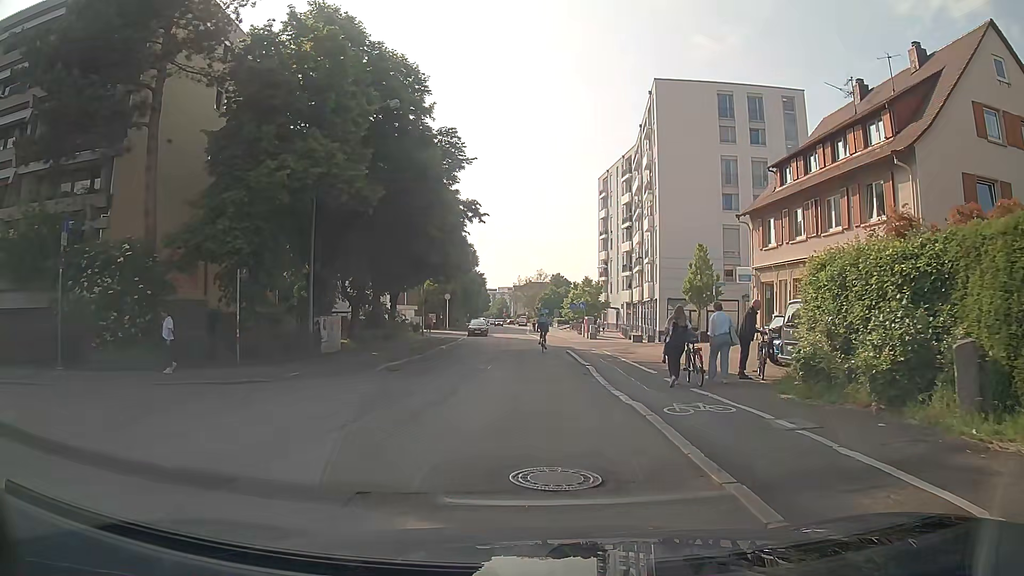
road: residential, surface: asphalt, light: Day
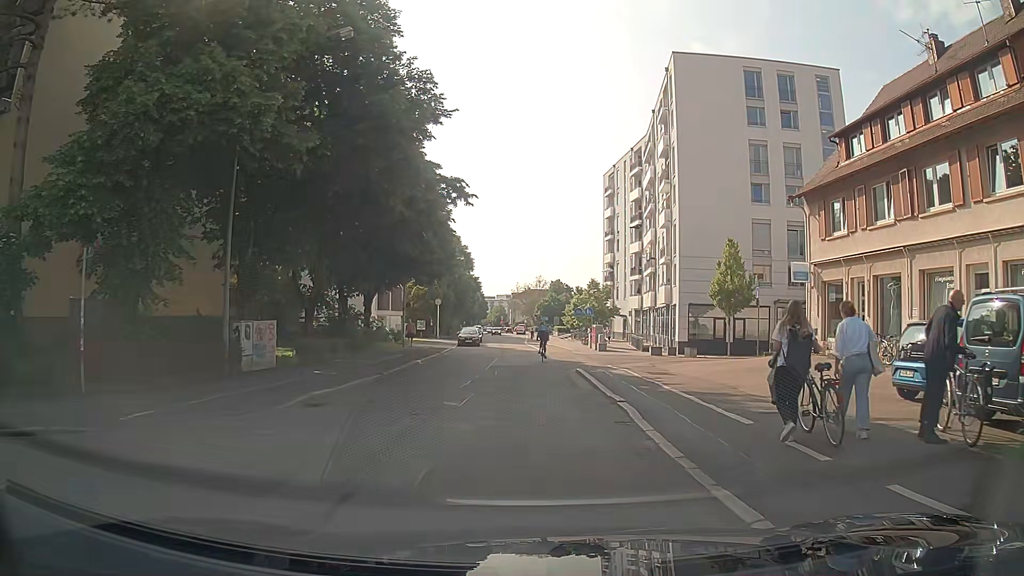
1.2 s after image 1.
(-0.1, +7.5) m; -1°
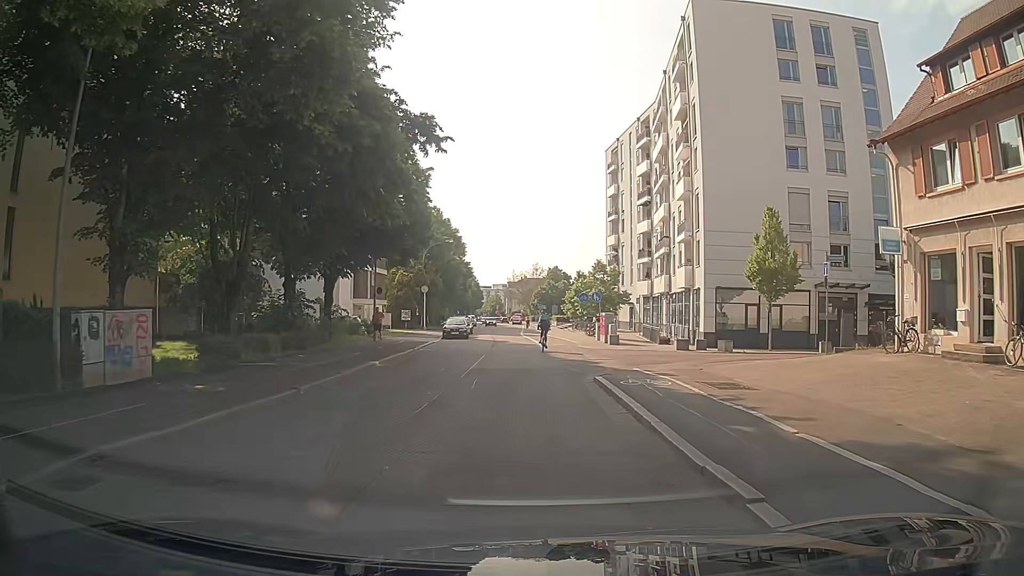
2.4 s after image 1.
(+0.1, +7.6) m; +1°
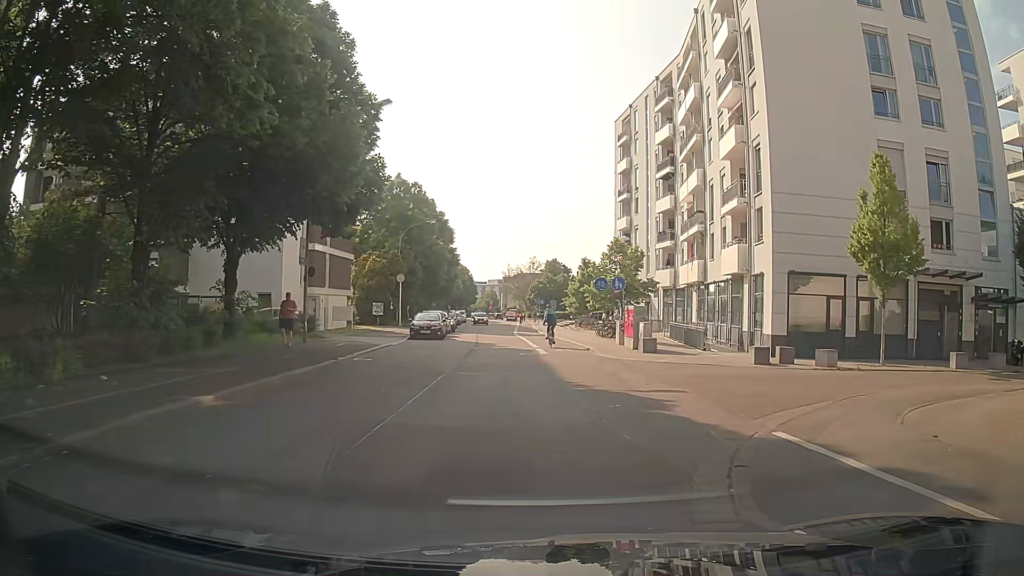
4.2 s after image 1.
(0.0, +11.4) m; -1°
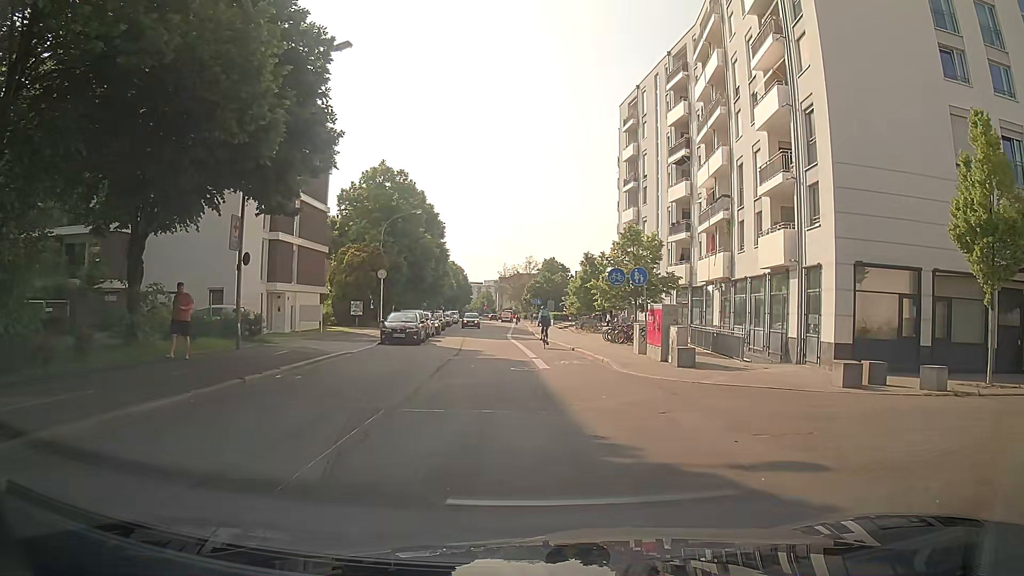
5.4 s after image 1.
(0.0, +6.0) m; 0°
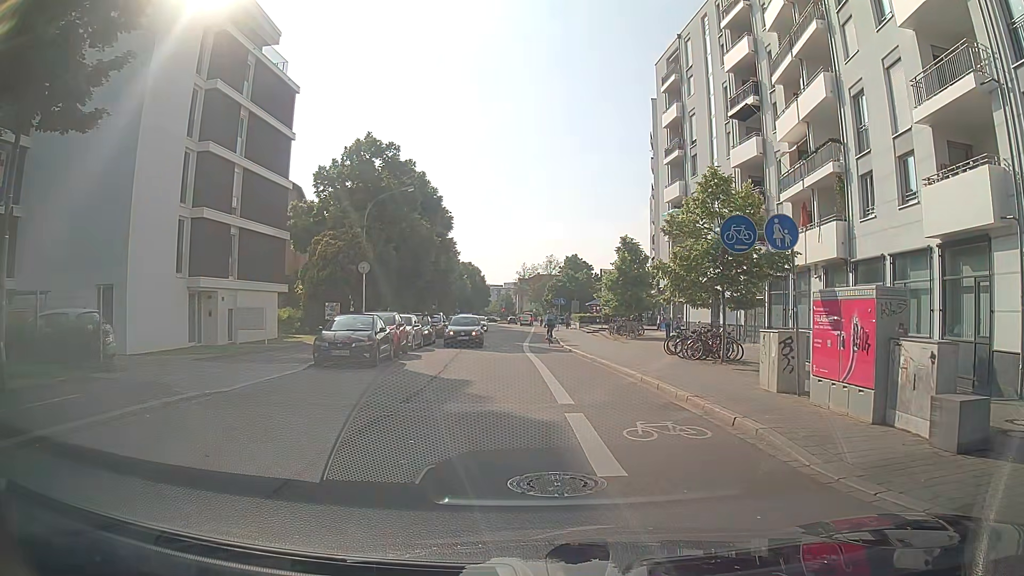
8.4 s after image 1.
(+0.1, +11.5) m; -3°
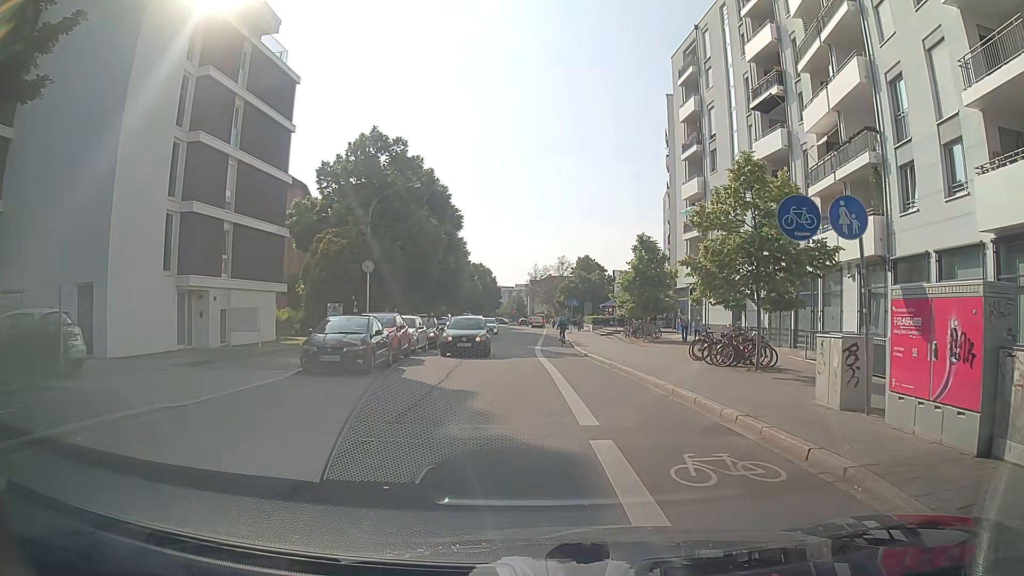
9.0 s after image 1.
(0.0, +2.0) m; +1°
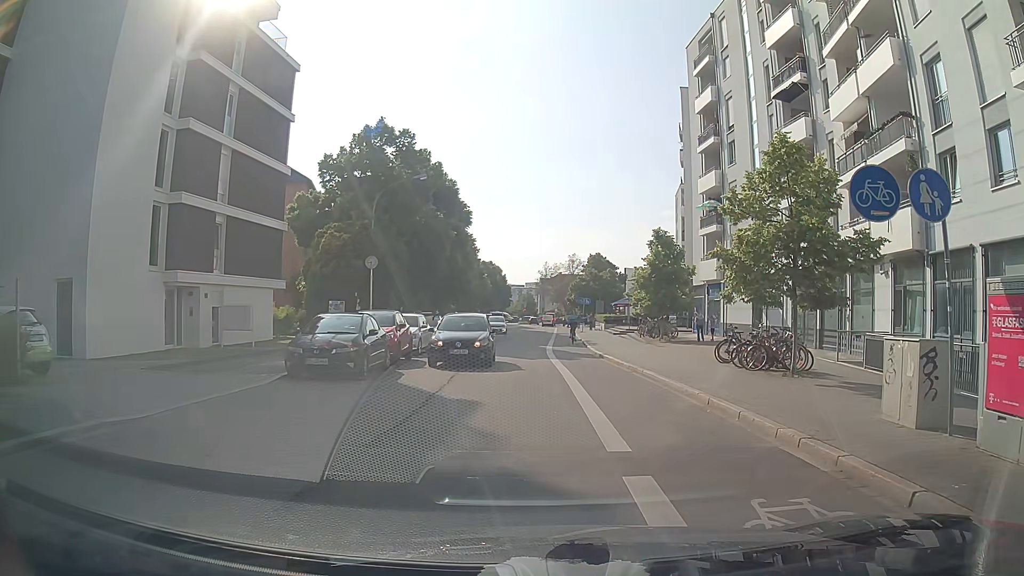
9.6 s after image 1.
(0.0, +1.7) m; -1°
